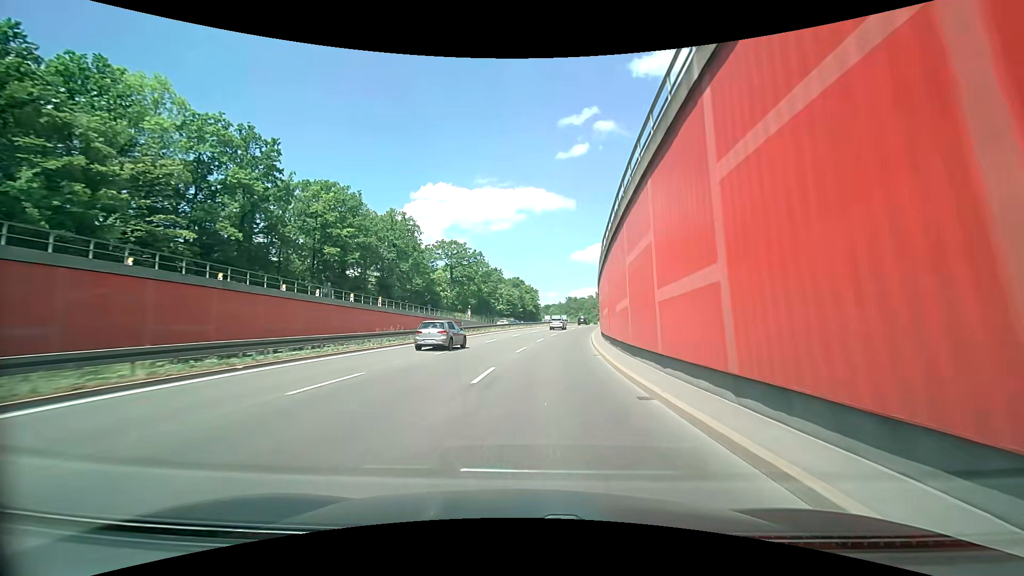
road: trunk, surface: asphalt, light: Day
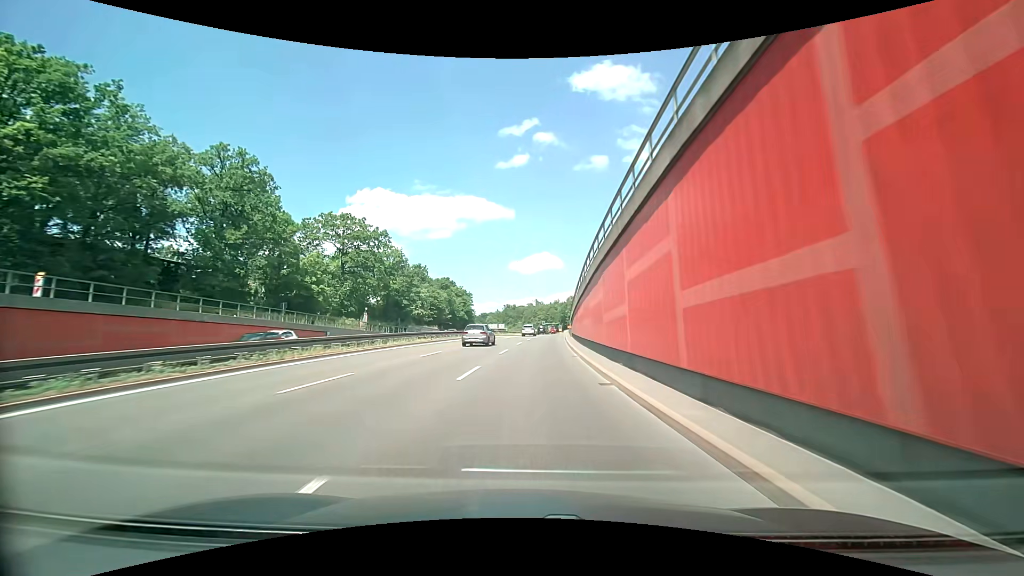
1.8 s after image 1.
(+2.3, +34.7) m; +7°
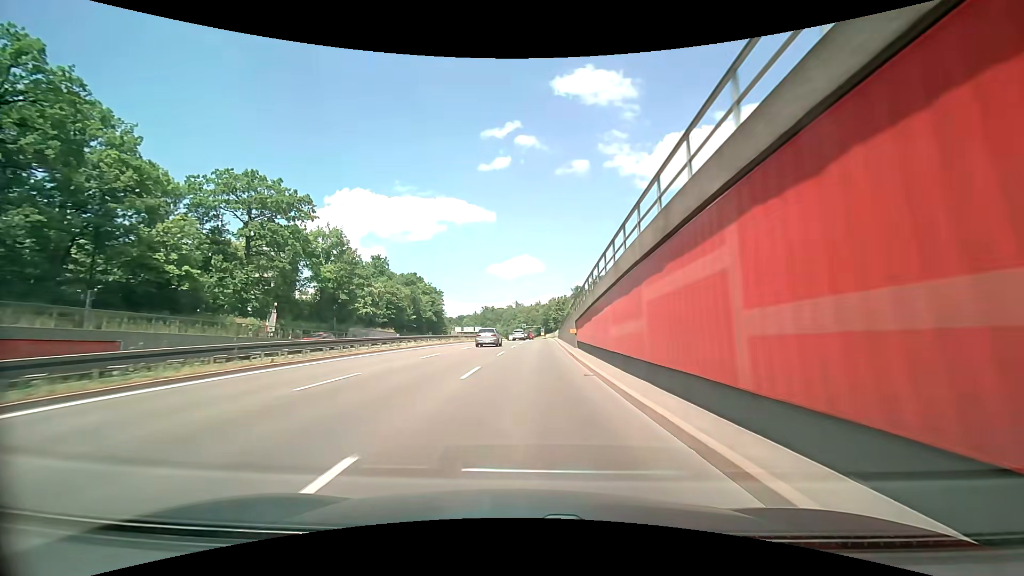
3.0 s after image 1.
(+0.6, +23.2) m; +3°
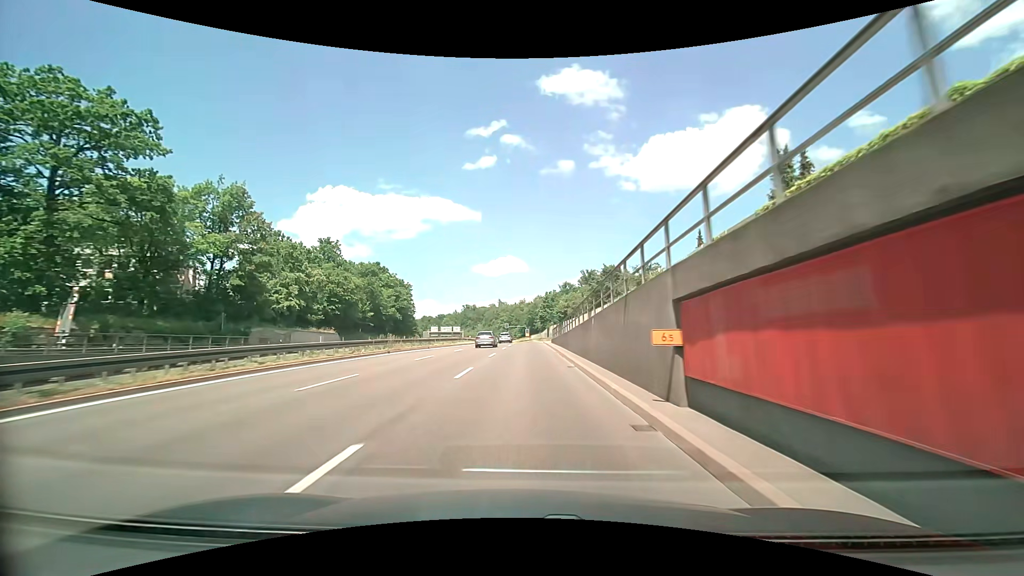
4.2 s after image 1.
(+0.4, +23.4) m; +2°
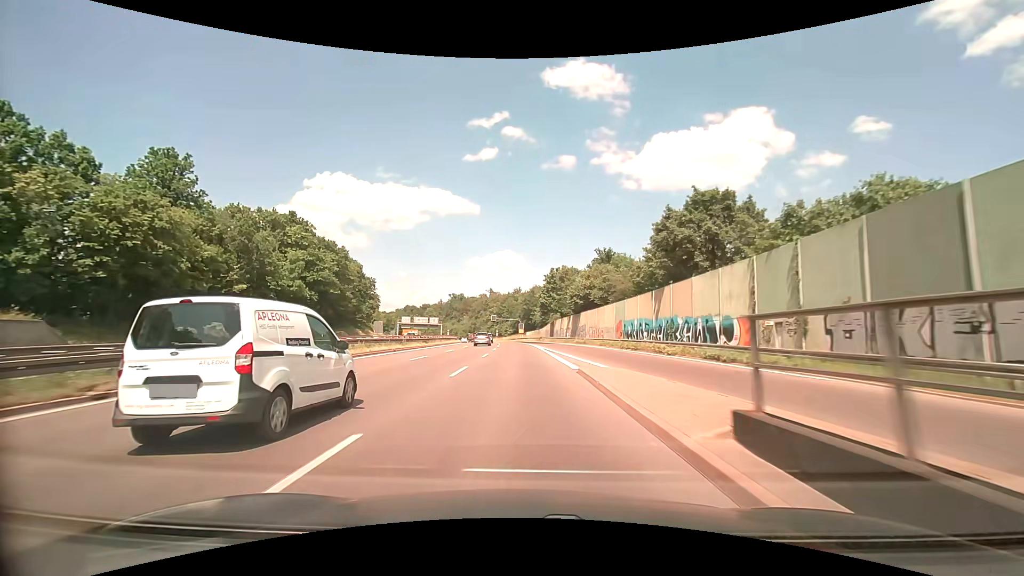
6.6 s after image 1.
(+0.2, +47.7) m; 0°
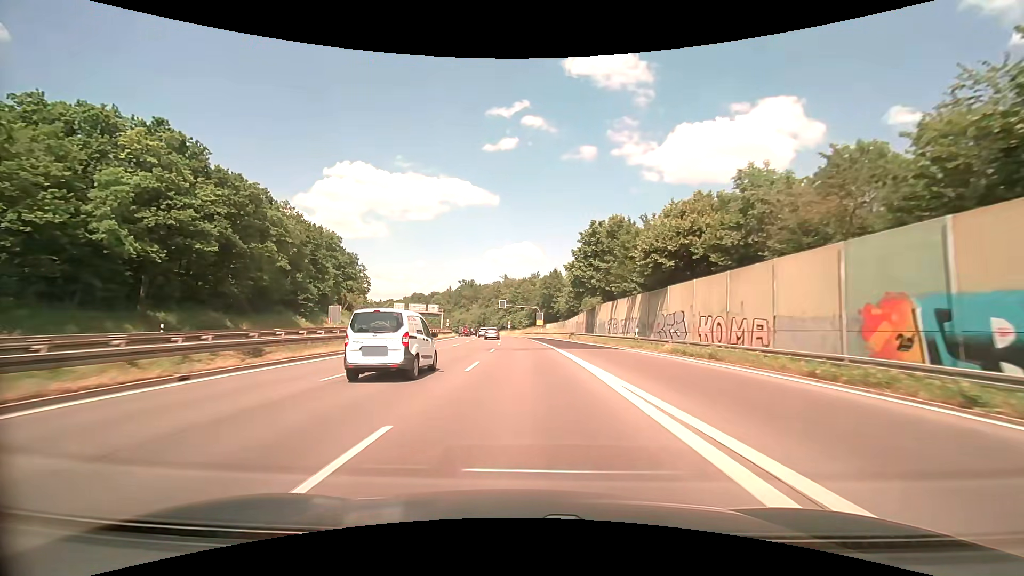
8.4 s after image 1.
(-0.5, +35.8) m; -2°
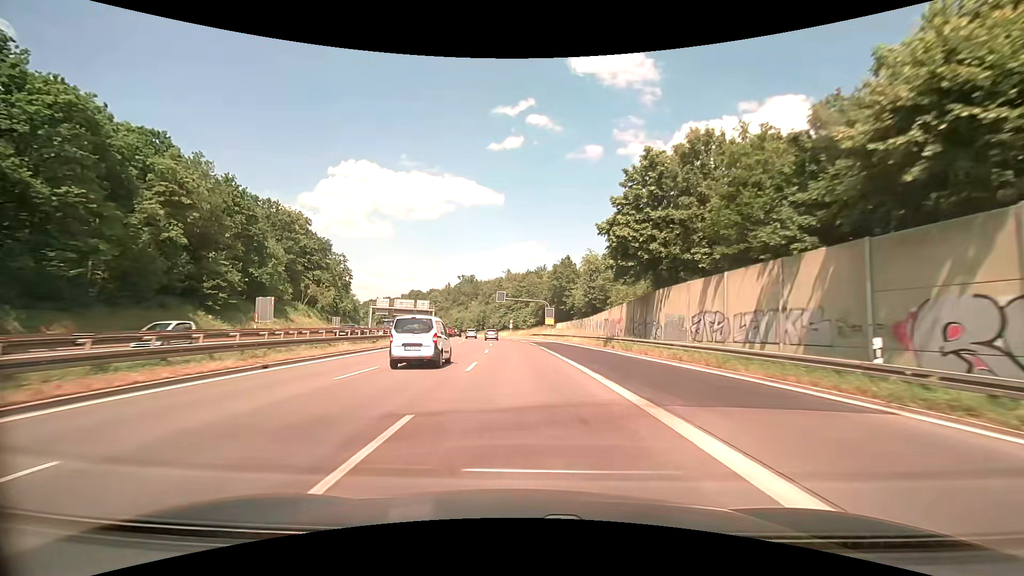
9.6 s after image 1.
(-0.1, +23.2) m; 0°
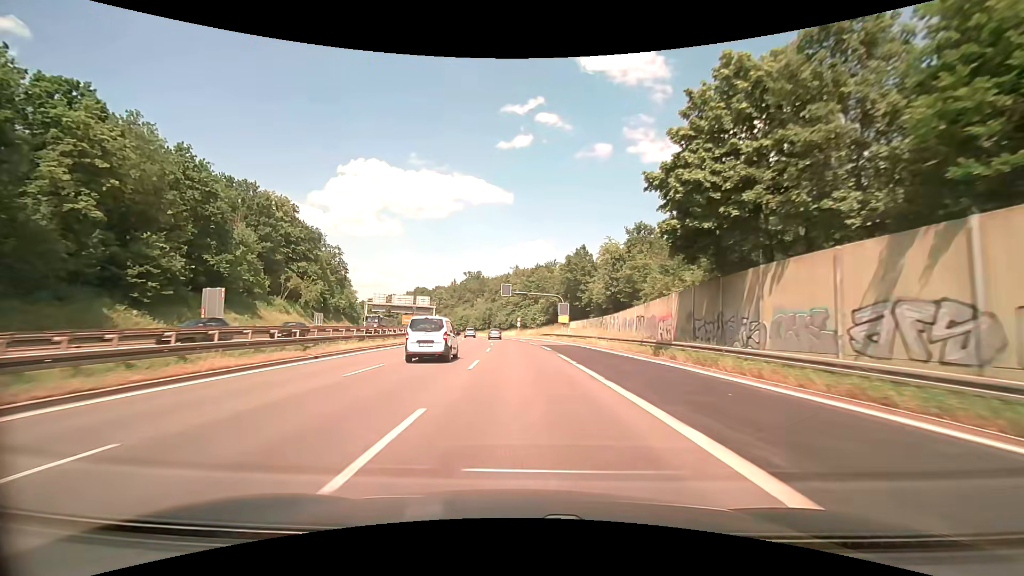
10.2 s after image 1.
(-0.1, +11.5) m; -1°
(0, +10) (0, +20) (0, +30) (-1, +40) (-1, +50) (-2, +60) (-3, +70) (-4, +80) (-6, +90) (-8, +100) m
